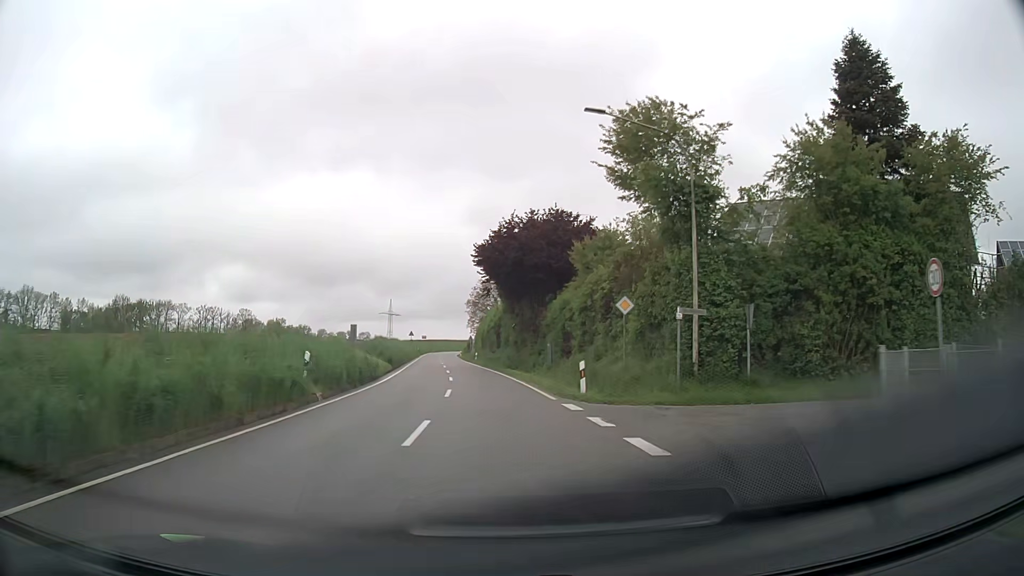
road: tertiary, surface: asphalt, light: Day
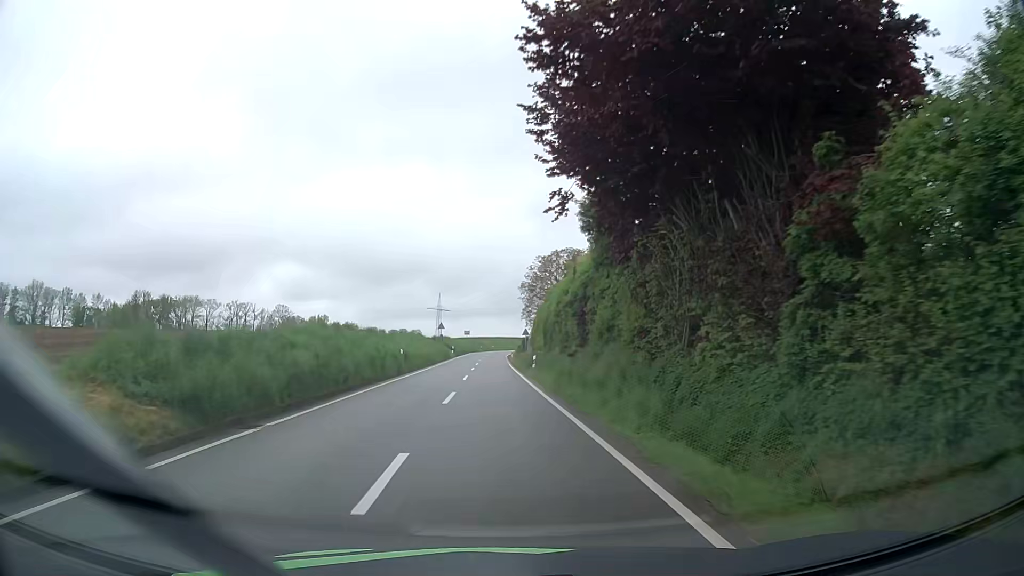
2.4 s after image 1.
(-1.3, +30.8) m; -5°
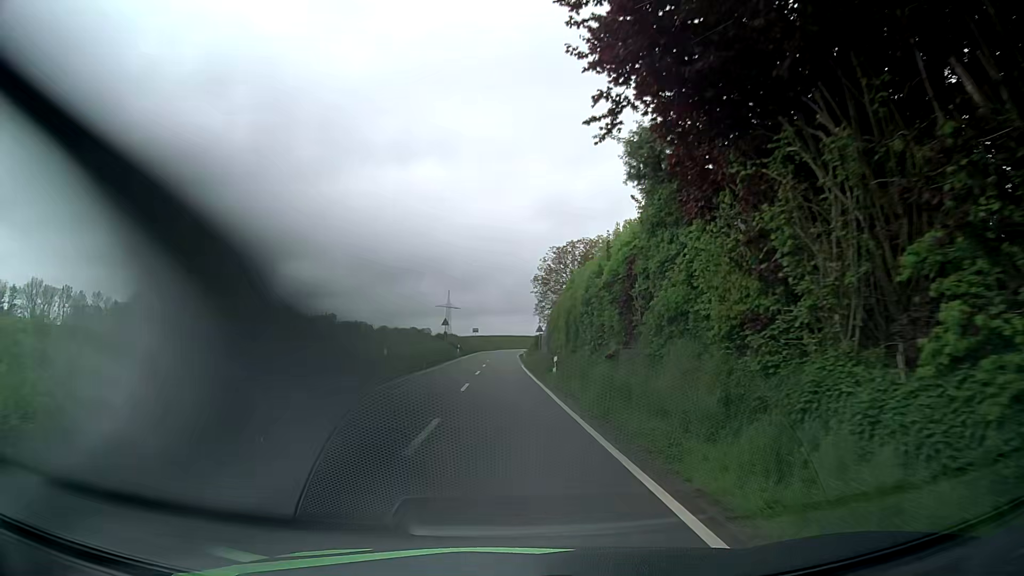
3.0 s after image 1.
(-0.1, +7.8) m; -1°
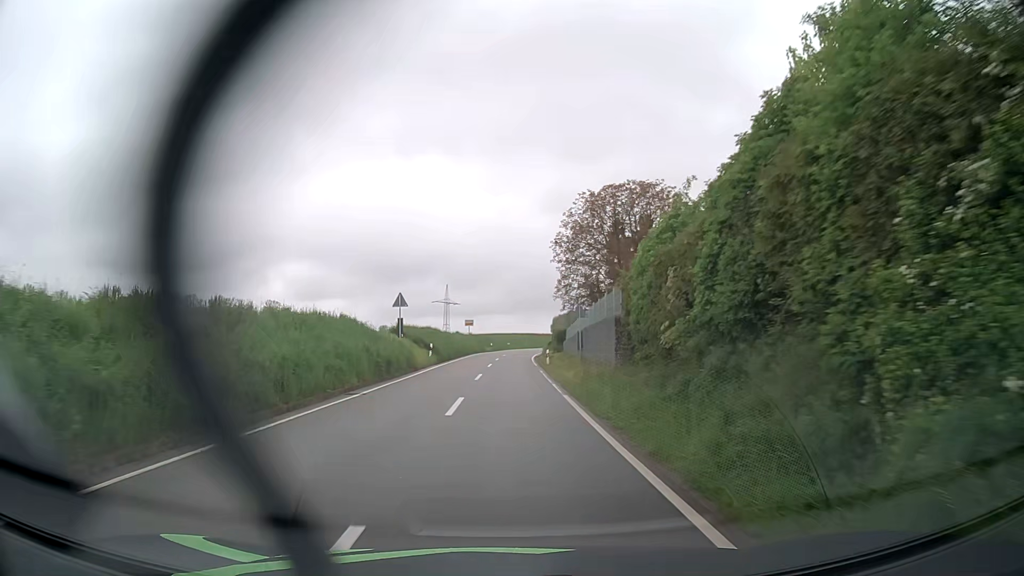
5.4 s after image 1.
(-0.3, +31.2) m; 0°
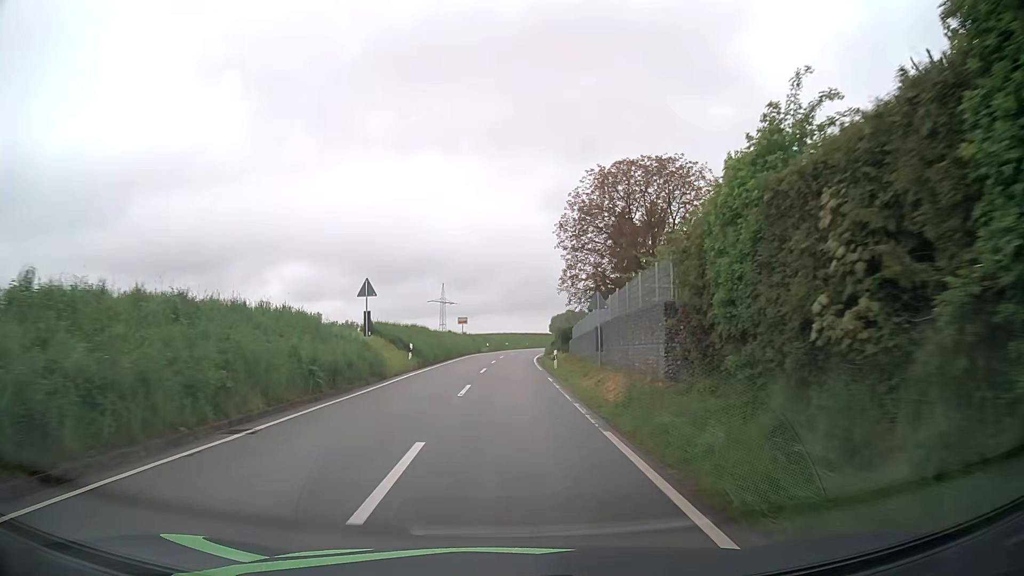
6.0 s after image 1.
(0.0, +7.8) m; 0°
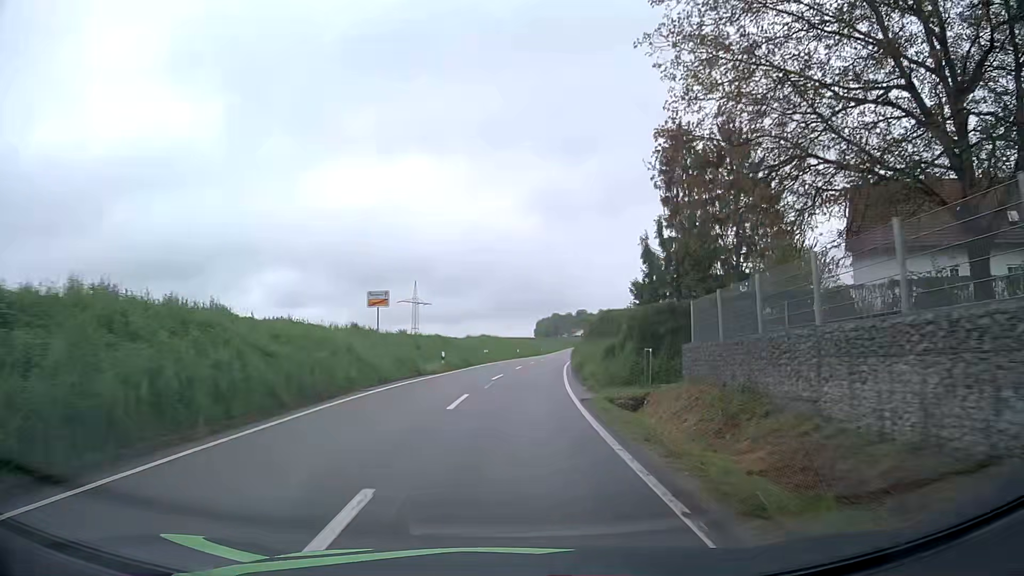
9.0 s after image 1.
(+0.2, +38.9) m; +1°
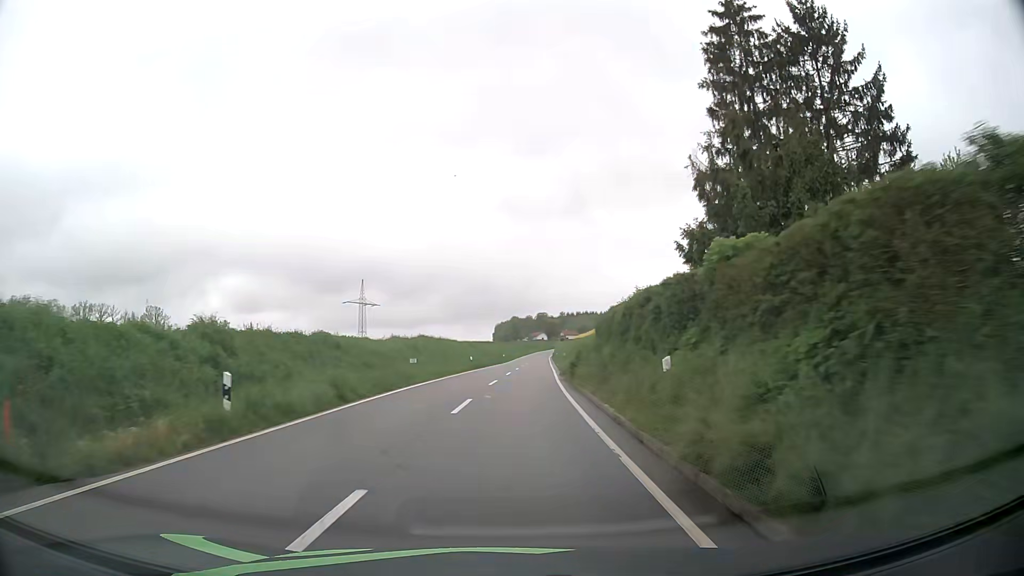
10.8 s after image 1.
(+0.6, +23.8) m; +3°
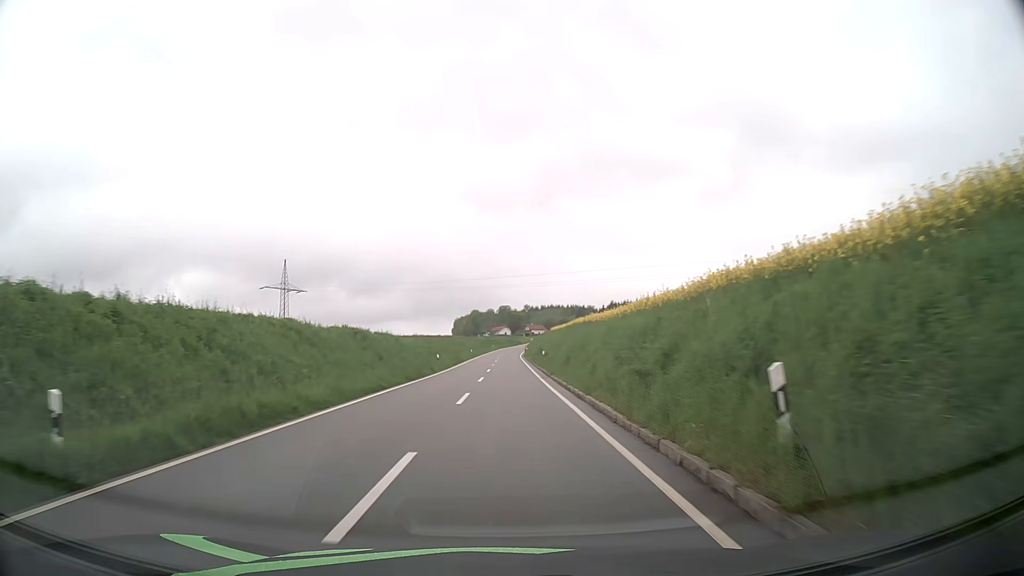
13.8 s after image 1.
(+1.7, +45.9) m; +3°
(0, +10) (0, +20) (0, +30) (0, +40) (0, +50) (0, +60) (0, +70) (0, +80) (0, +90) (0, +100) m
